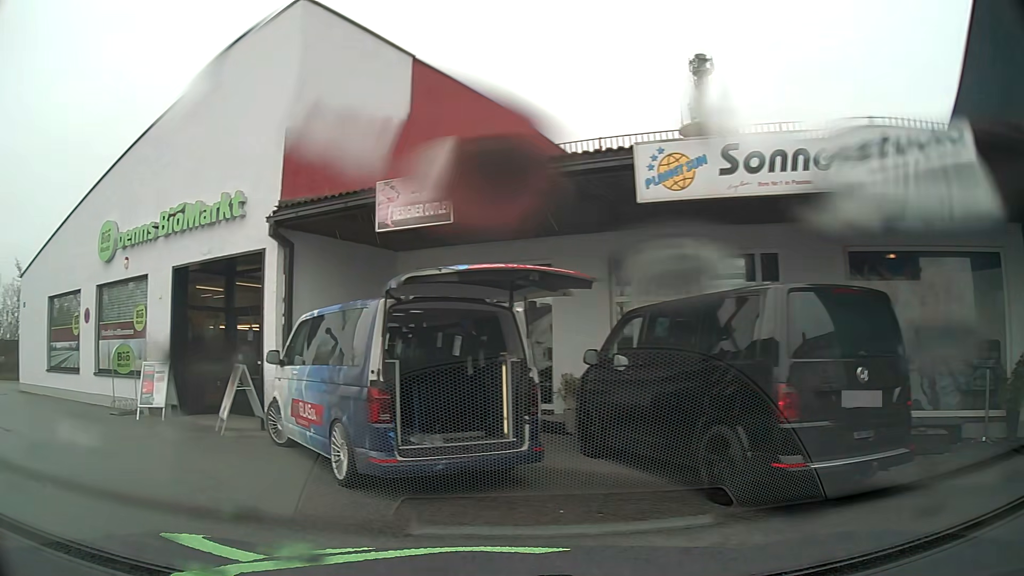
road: service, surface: asphalt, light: Day
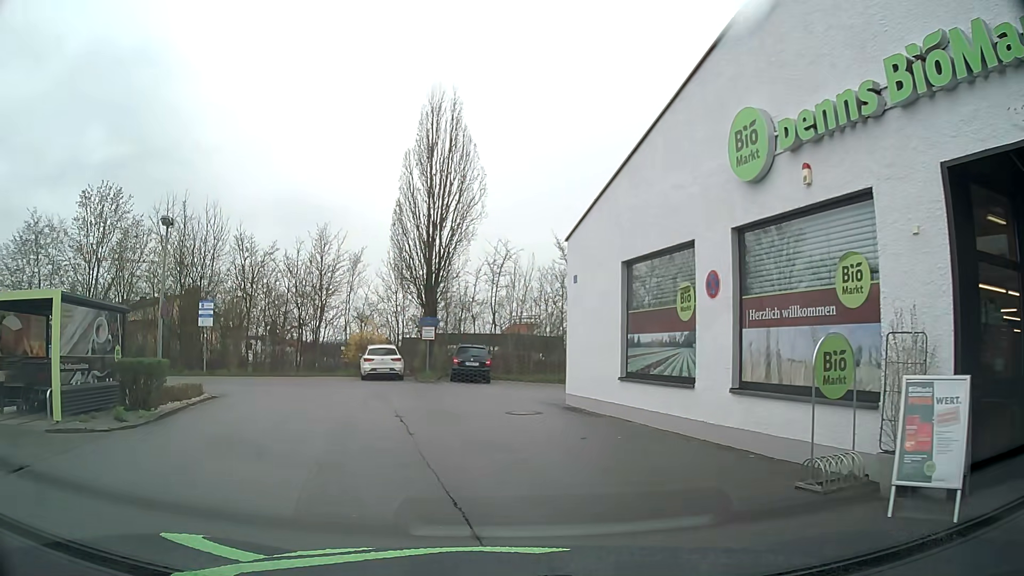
(-4.5, +7.1) m; -47°
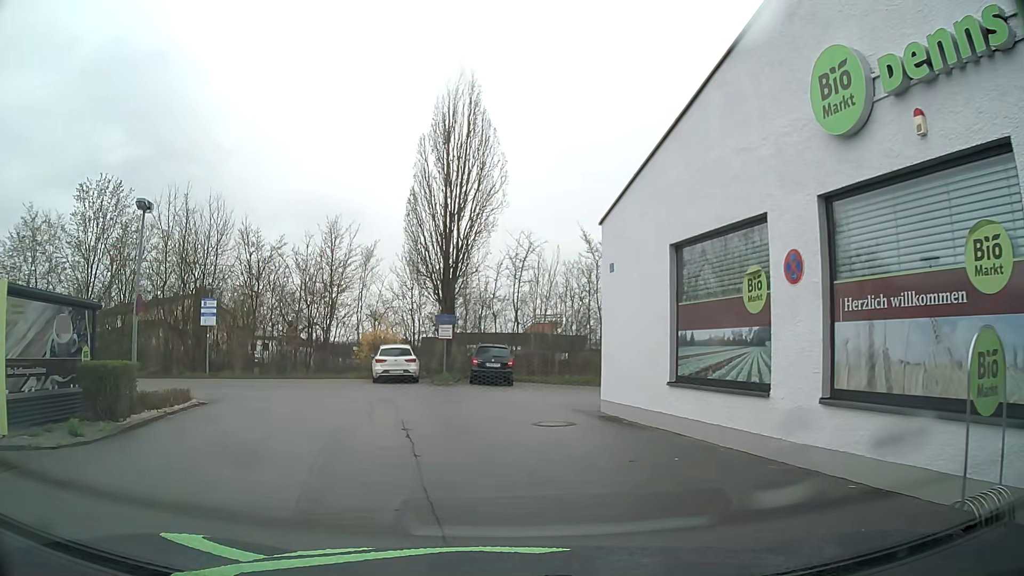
(-0.1, +2.1) m; -2°
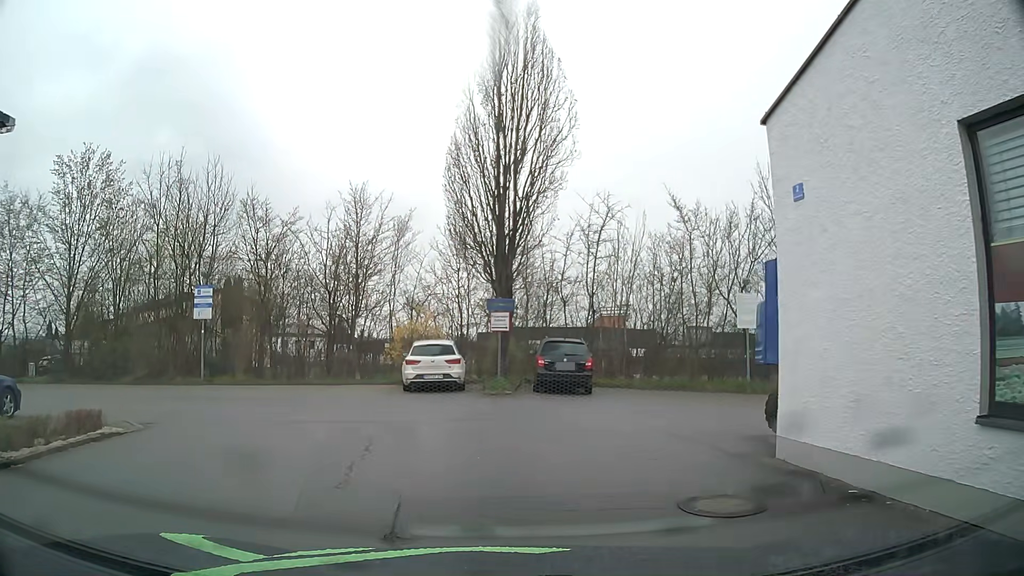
(-0.4, +6.4) m; -5°
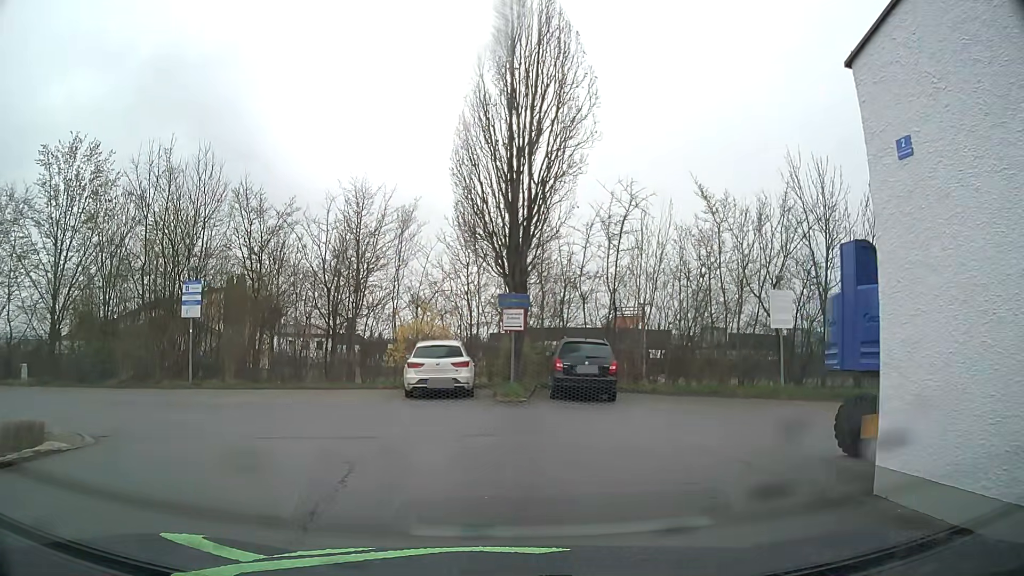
(-0.1, +2.0) m; -1°
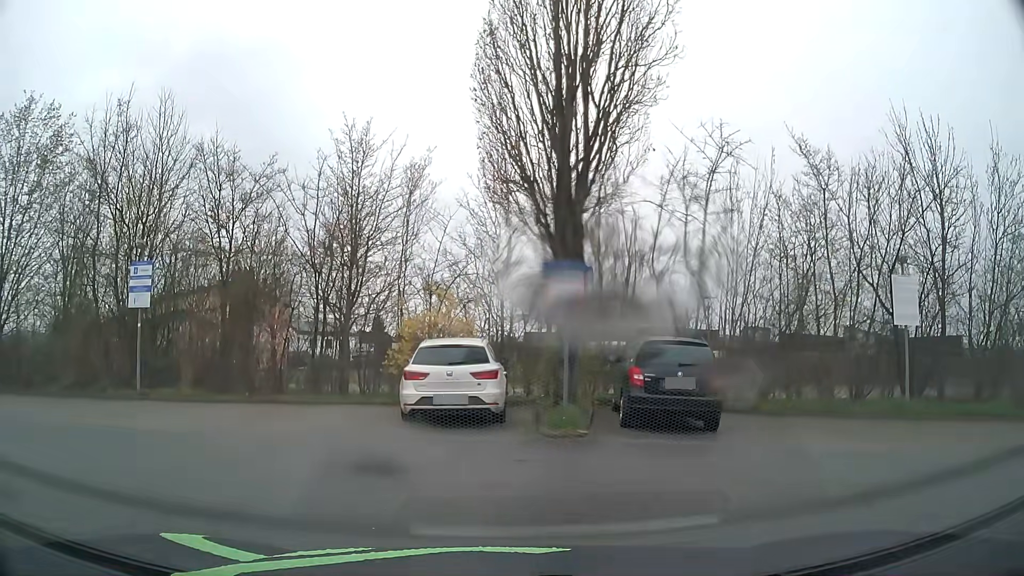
(-0.2, +5.4) m; -2°
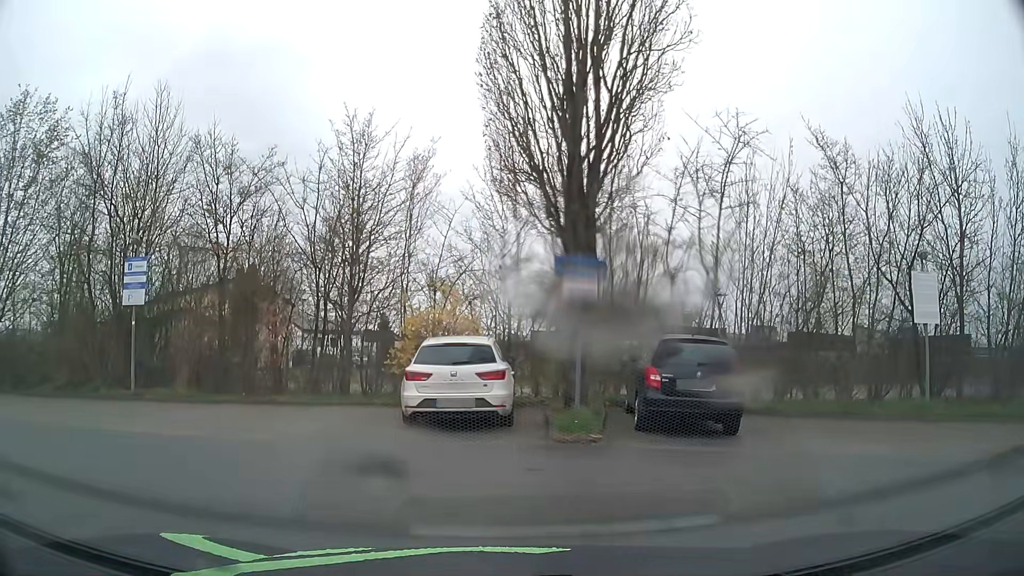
(0.0, +0.6) m; 0°
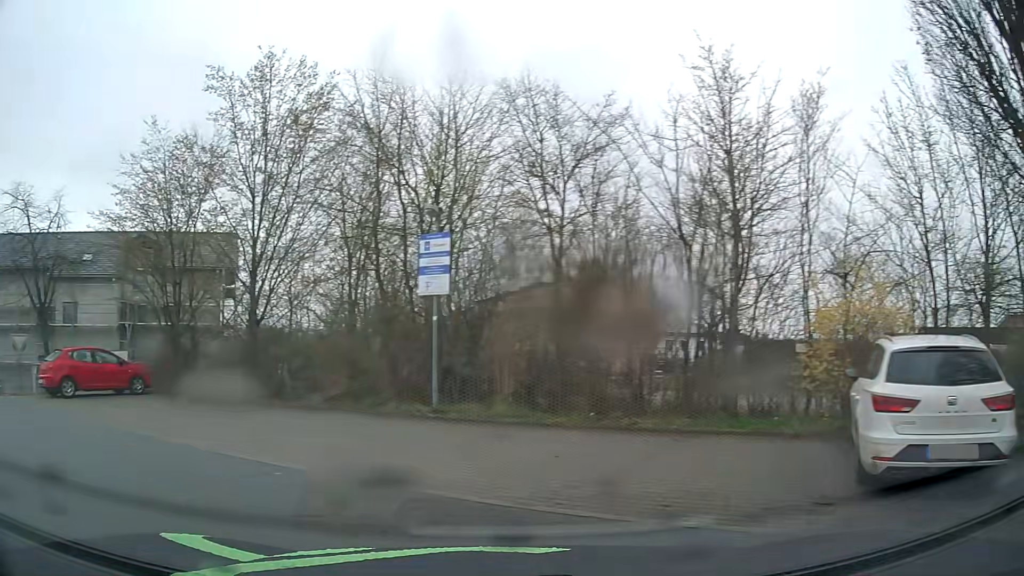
(-0.9, +4.7) m; -31°
